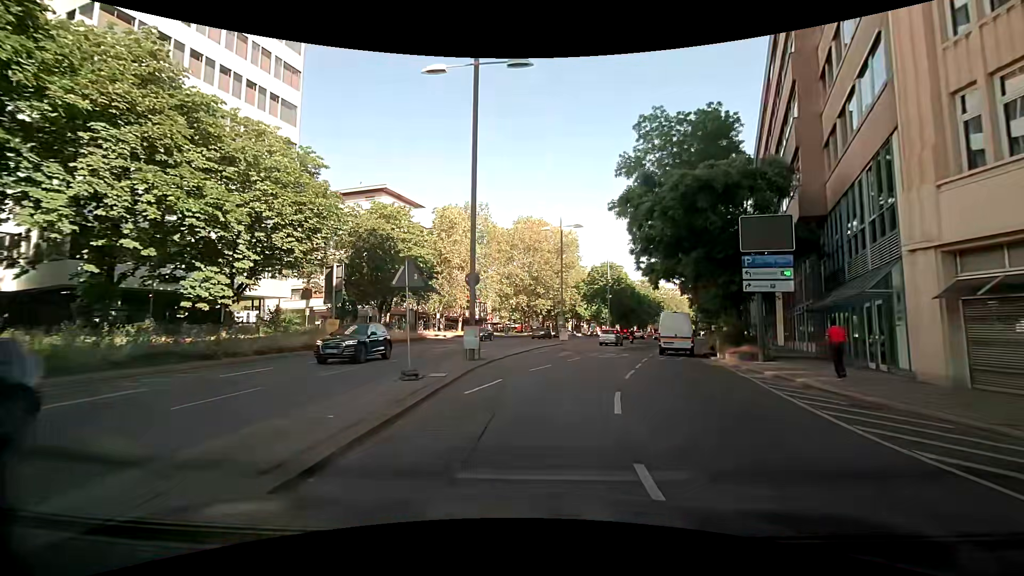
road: primary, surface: asphalt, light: Day
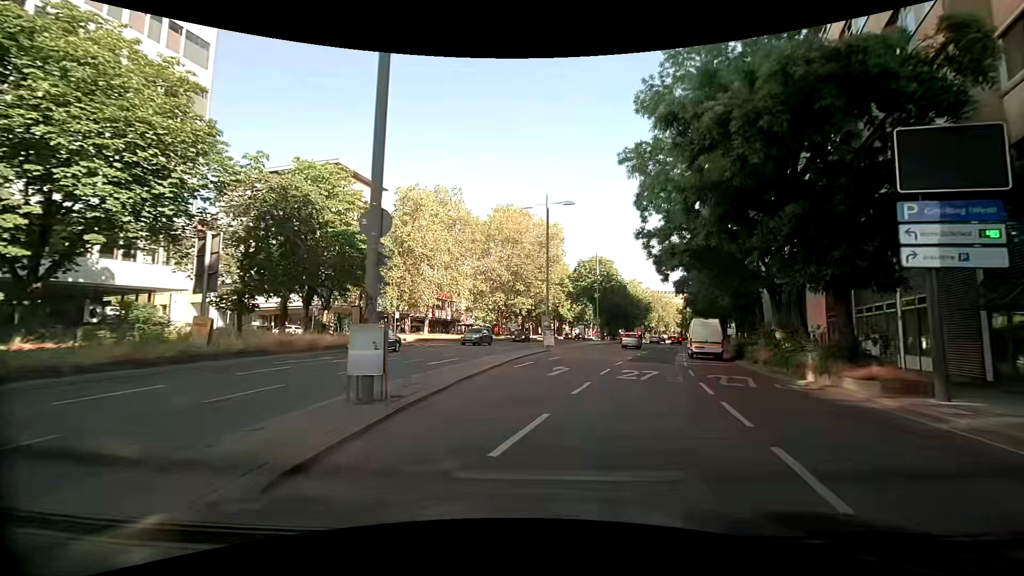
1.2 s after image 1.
(+0.2, +10.8) m; +2°
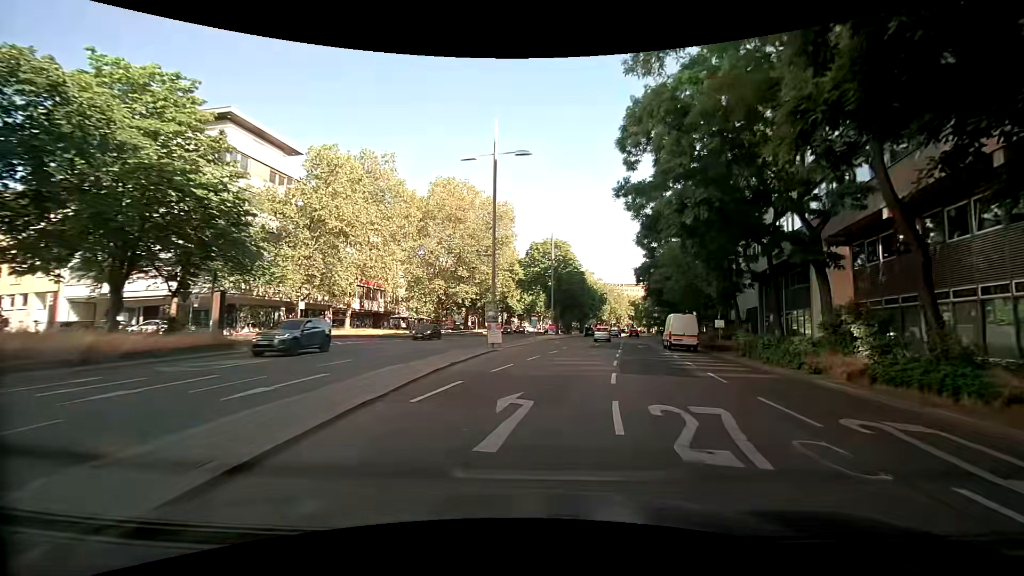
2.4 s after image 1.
(+0.5, +10.7) m; +6°
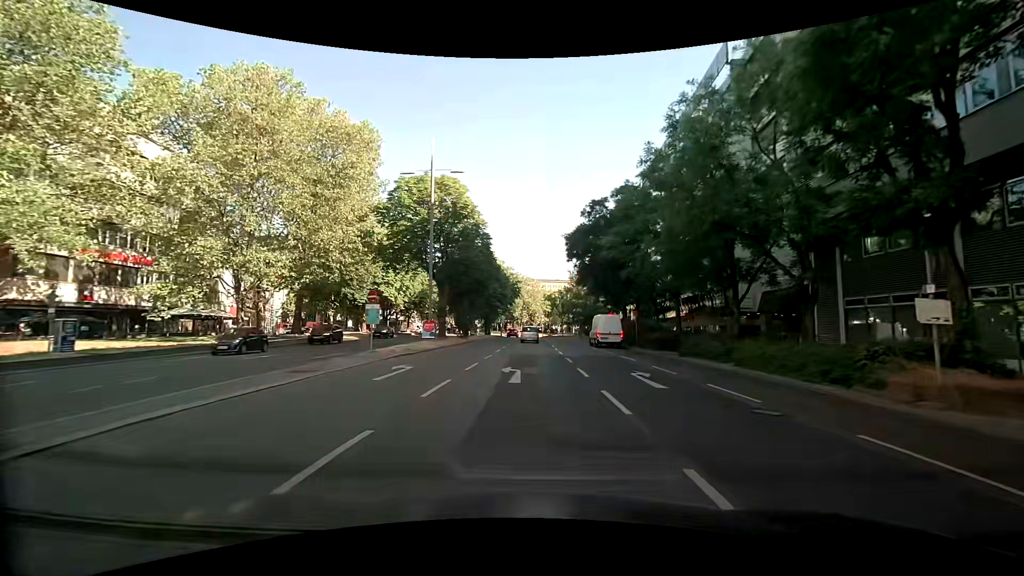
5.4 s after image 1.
(+3.6, +28.6) m; +11°
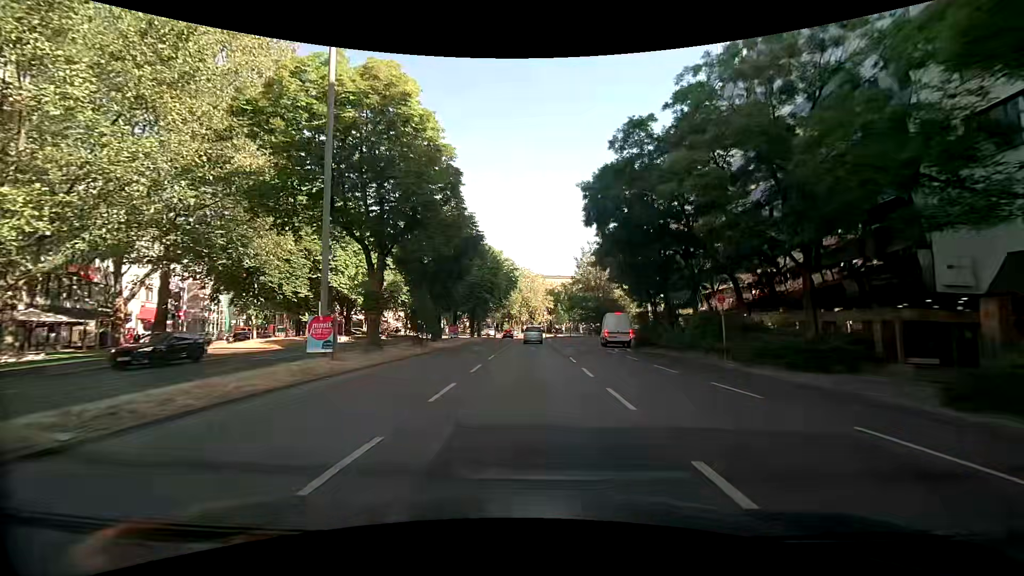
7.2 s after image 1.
(+0.2, +17.7) m; 0°
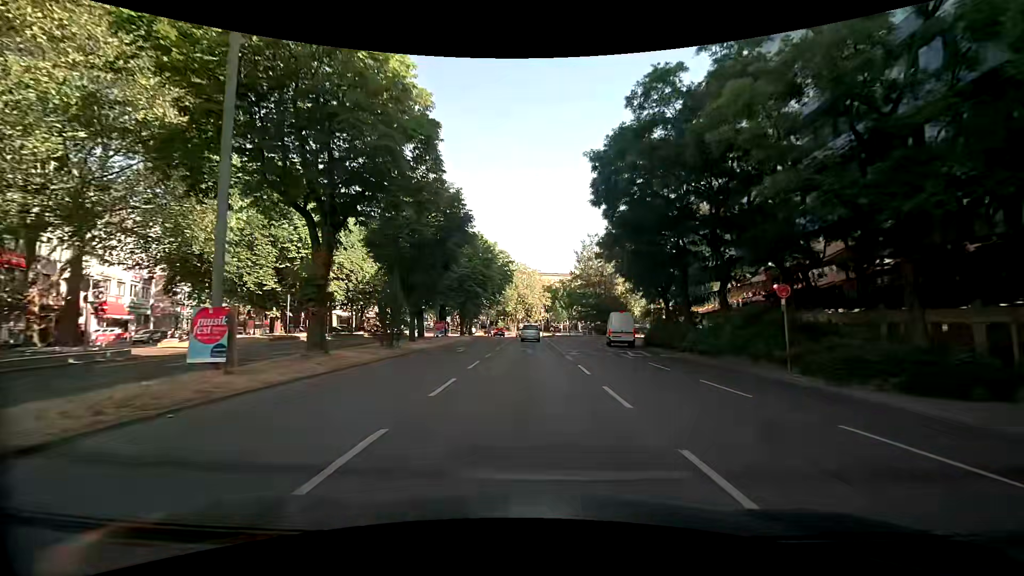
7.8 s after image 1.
(0.0, +5.6) m; 0°
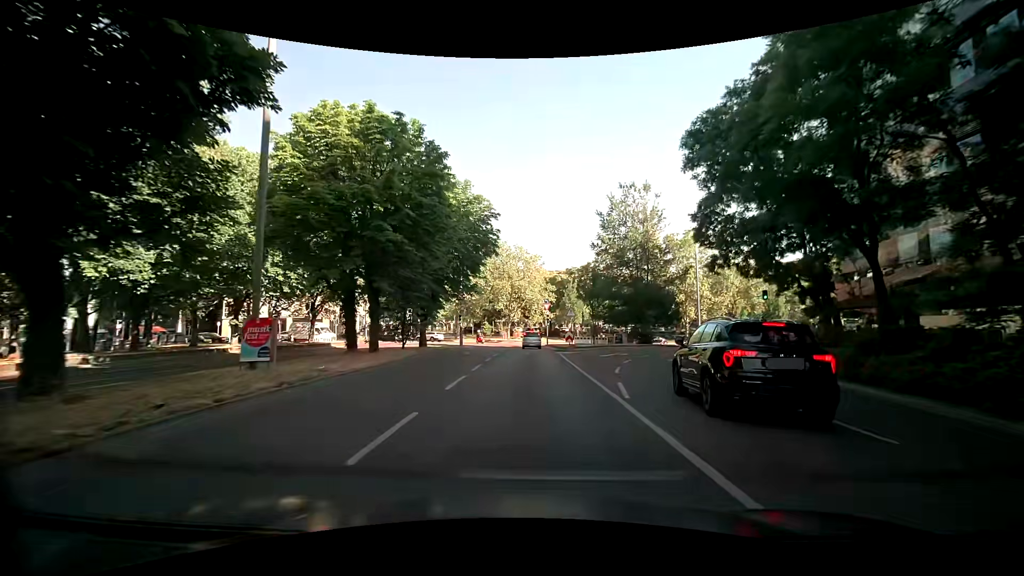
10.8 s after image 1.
(+0.4, +28.1) m; 0°
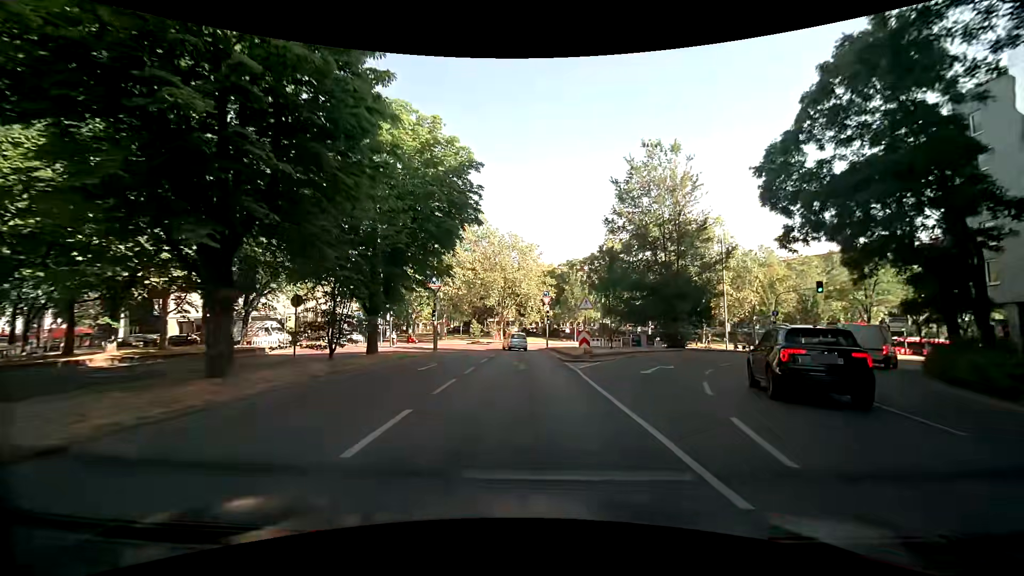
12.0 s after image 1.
(+0.1, +10.9) m; 0°
